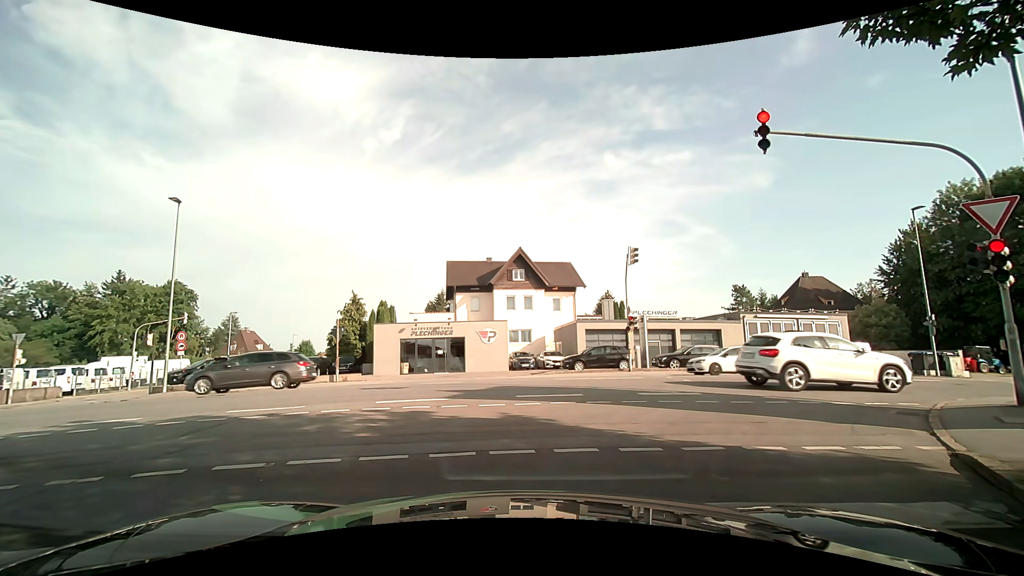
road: residential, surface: asphalt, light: Day
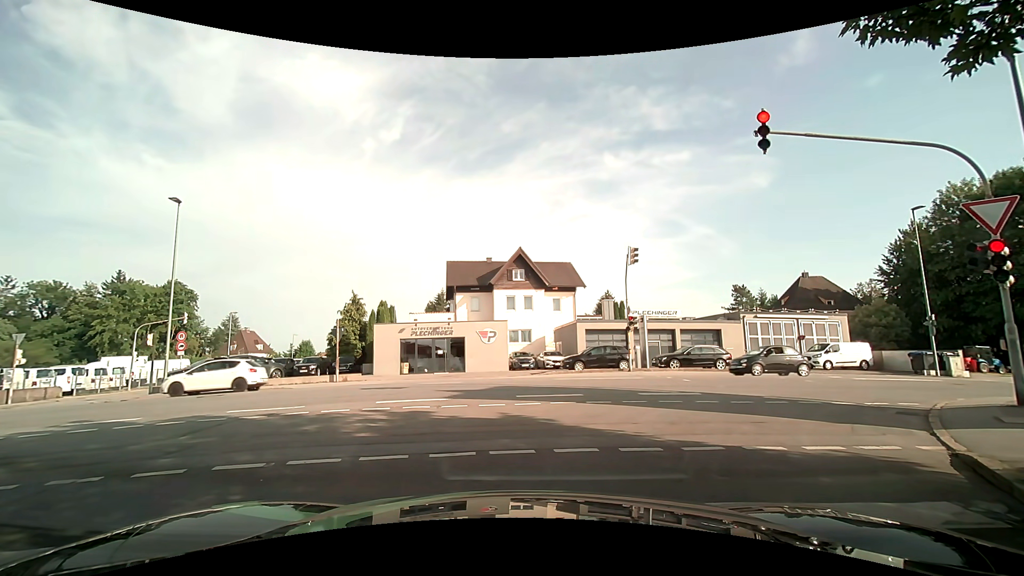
(0.0, 0.0) m; 0°
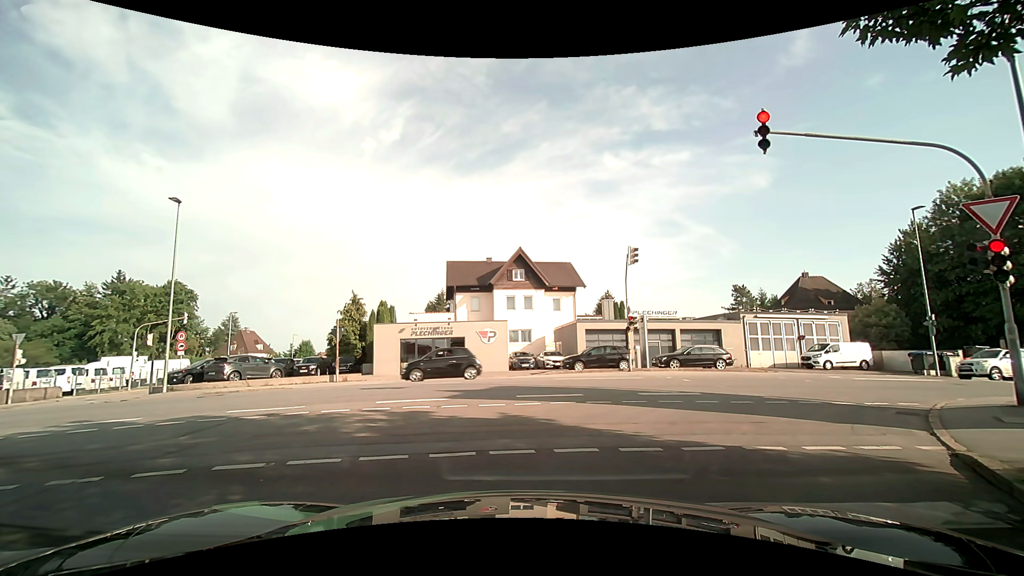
(0.0, 0.0) m; 0°
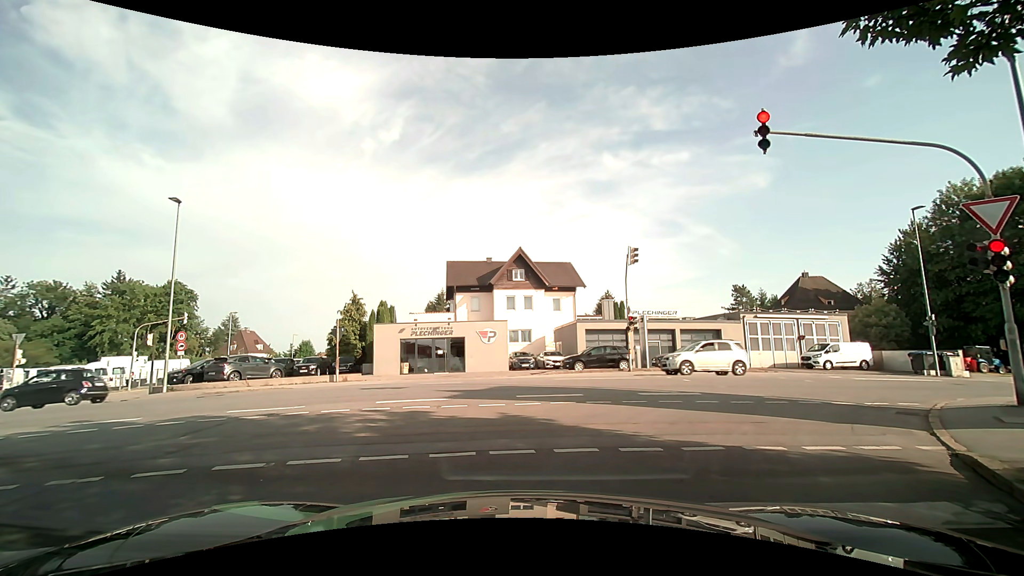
(0.0, 0.0) m; 0°
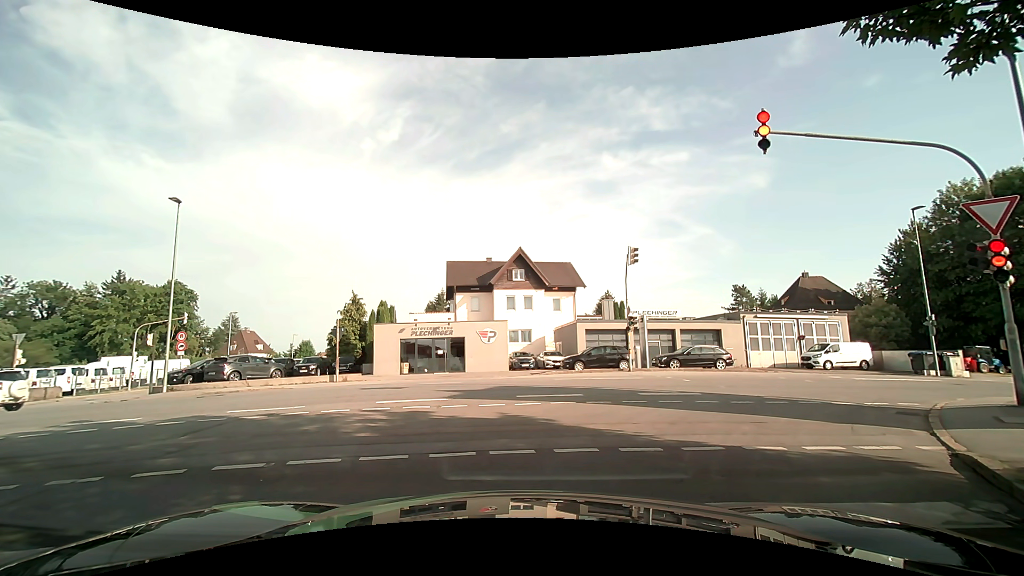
(0.0, 0.0) m; 0°
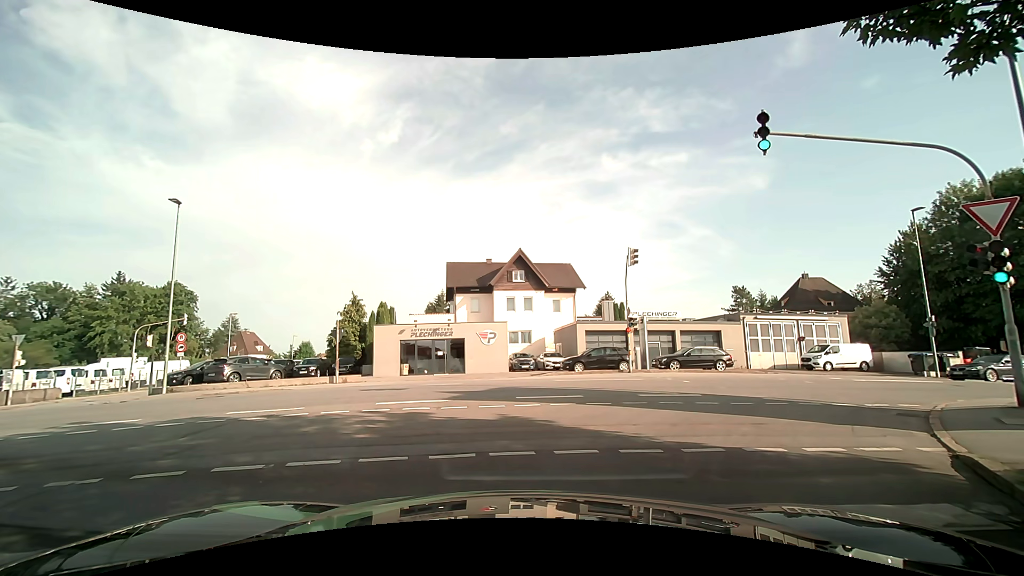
(0.0, 0.0) m; 0°
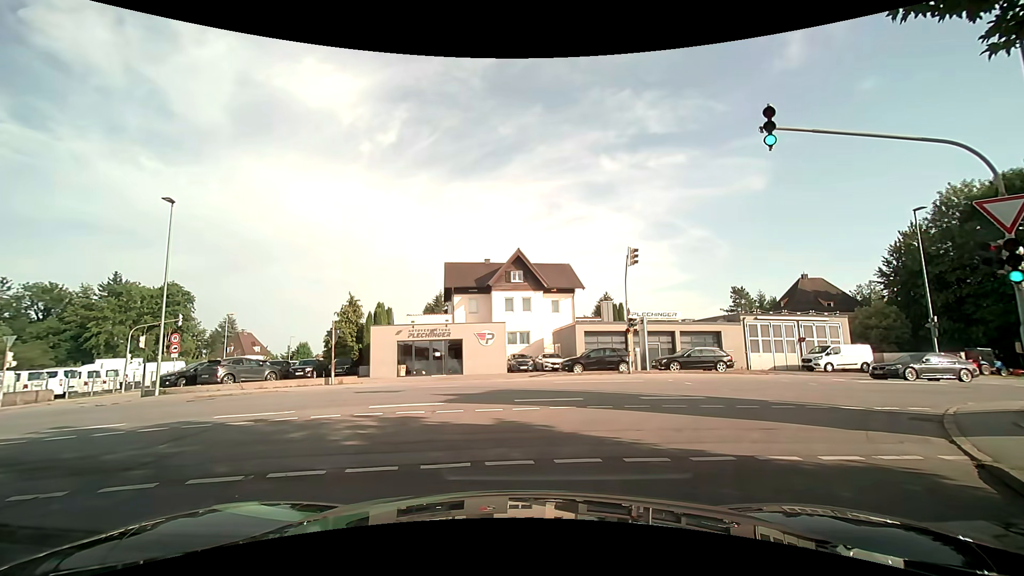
(0.0, +0.3) m; 0°
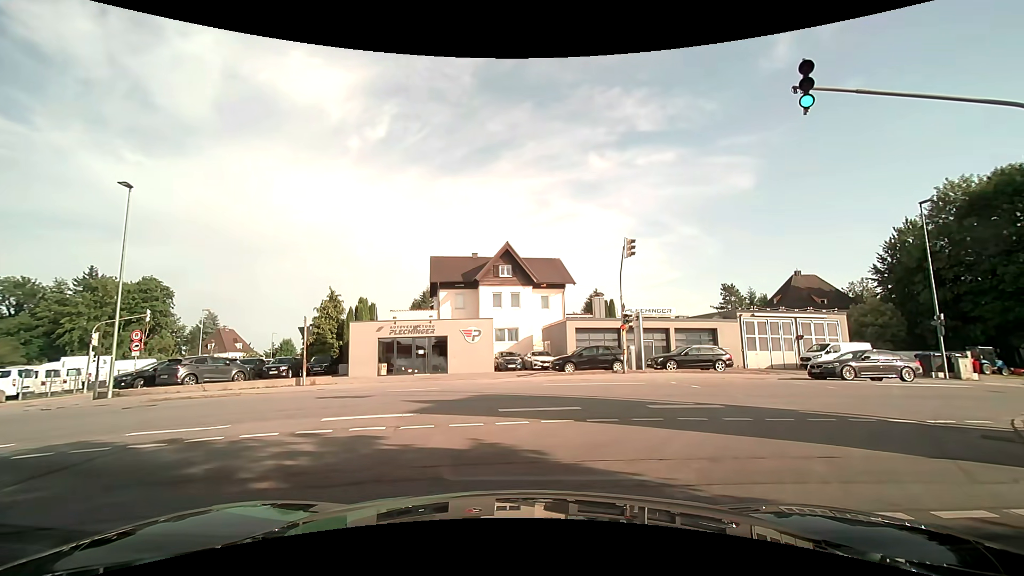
(0.0, +1.9) m; 0°
